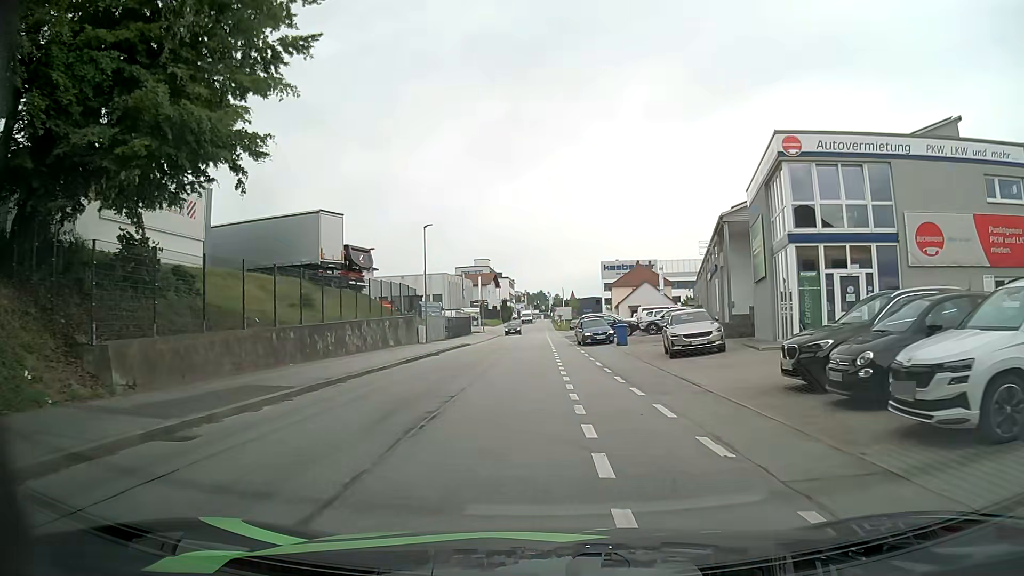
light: Day
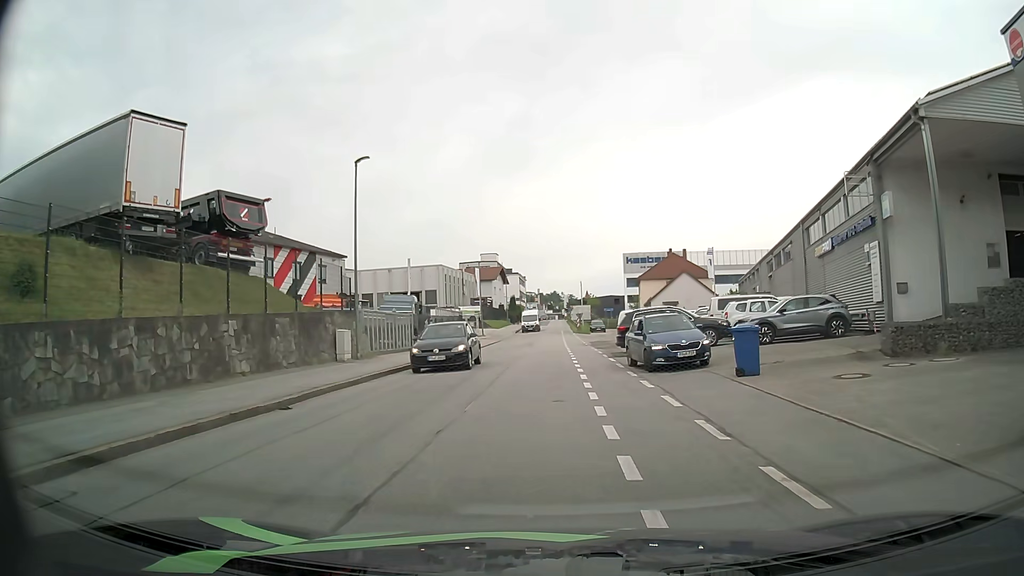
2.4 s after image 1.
(0.0, +19.7) m; -1°
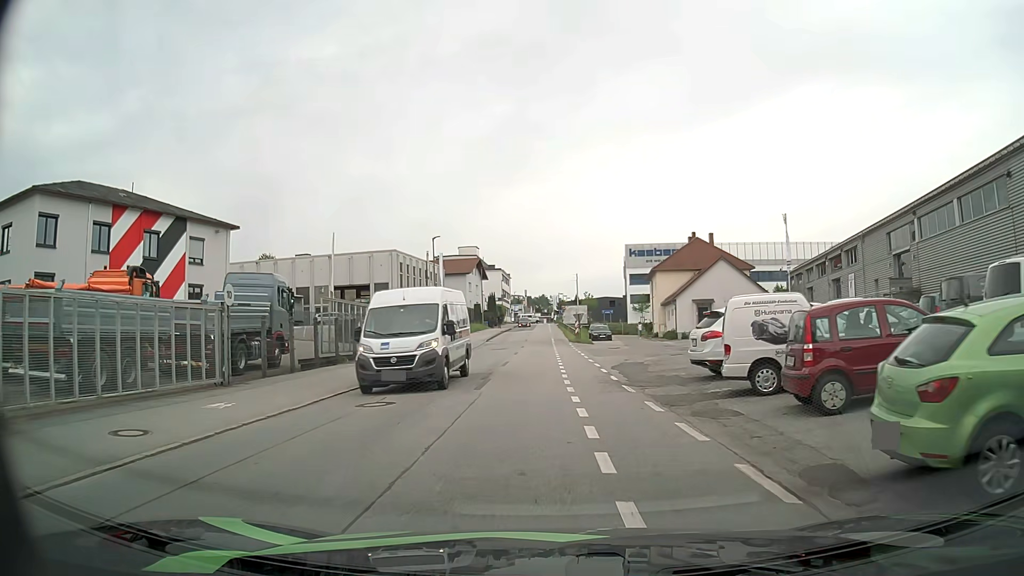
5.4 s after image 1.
(+0.2, +23.5) m; +1°
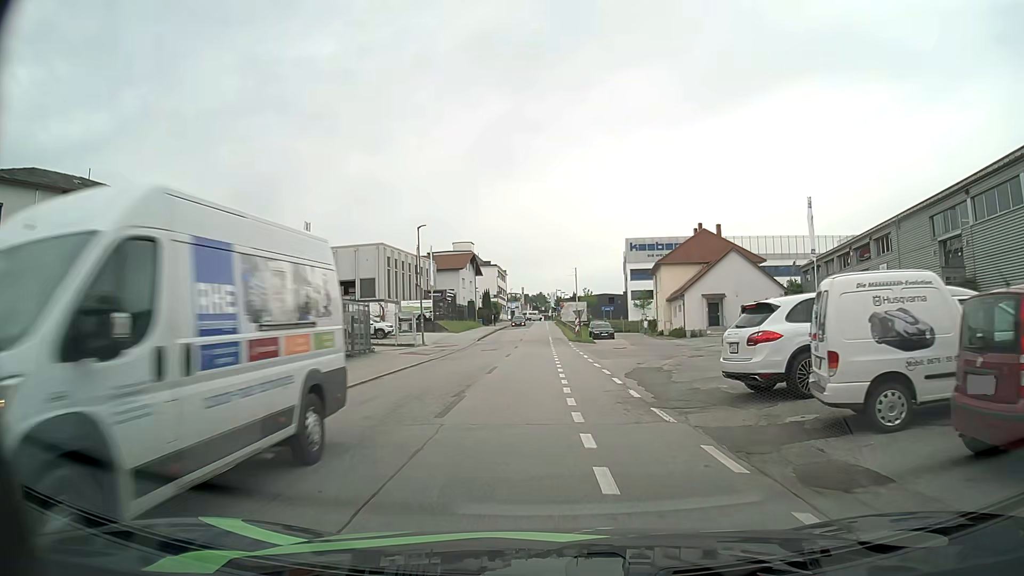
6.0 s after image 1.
(0.0, +4.9) m; 0°
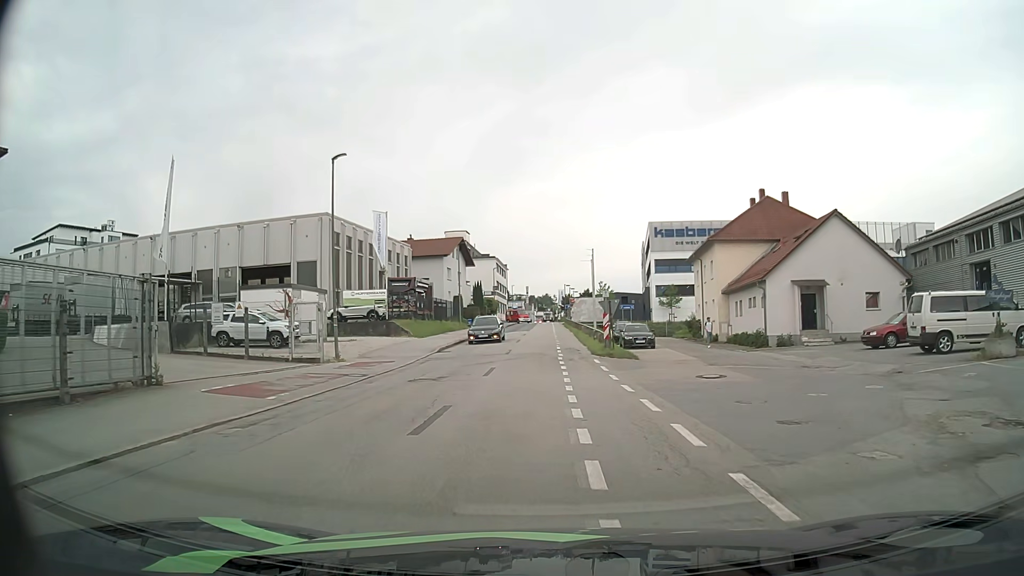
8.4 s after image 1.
(0.0, +20.2) m; -1°
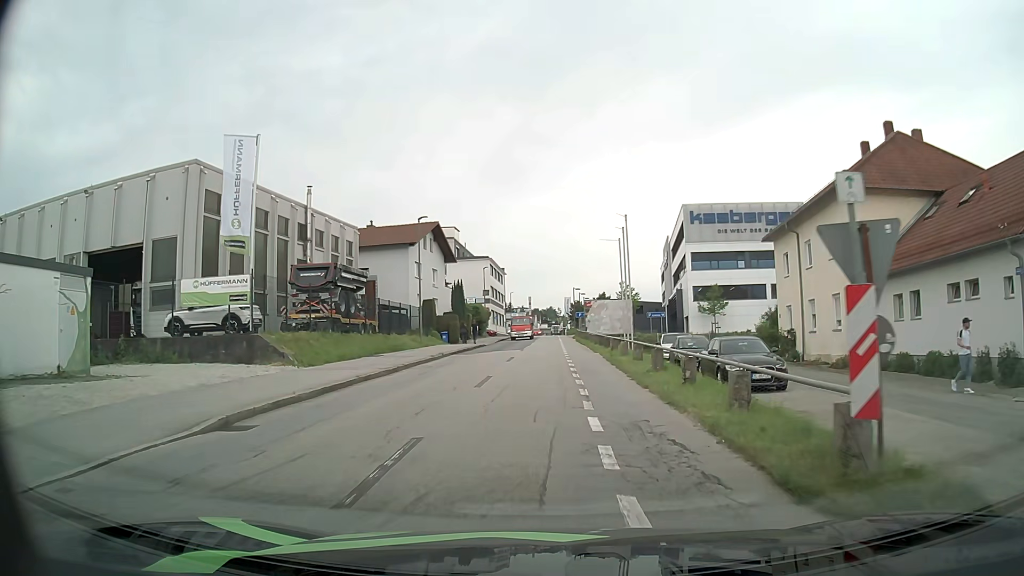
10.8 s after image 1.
(-0.1, +21.7) m; 0°
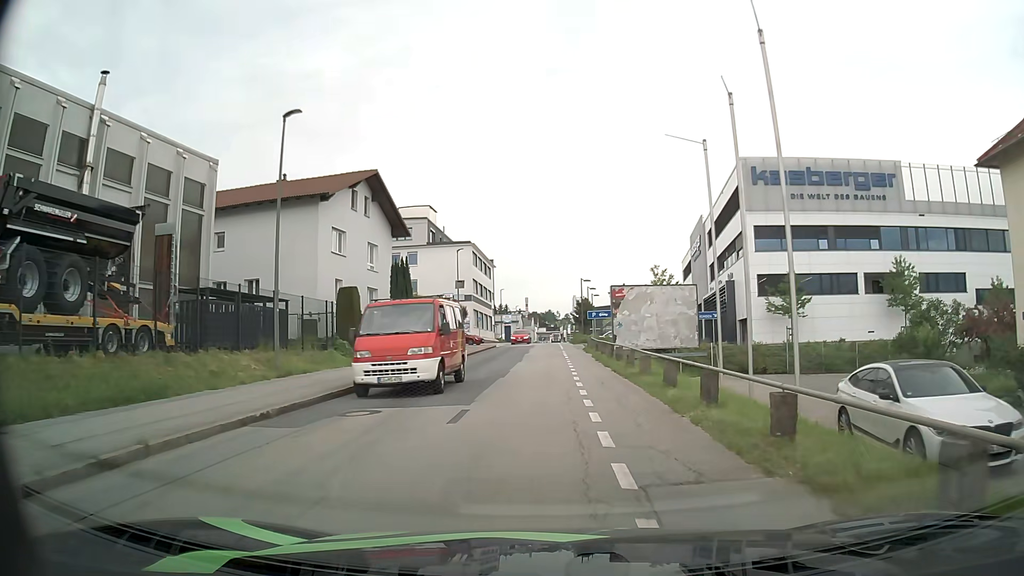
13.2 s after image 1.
(0.0, +22.8) m; 0°
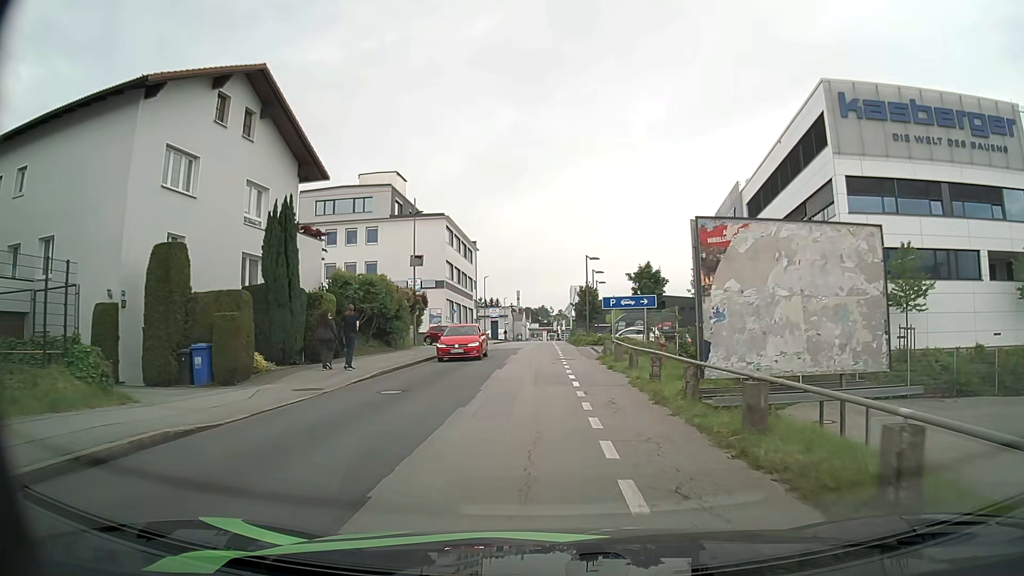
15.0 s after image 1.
(+0.1, +17.0) m; 0°
(0, +10) (0, +20) (0, +30) (+1, +40) (+1, +50) (0, +60) (0, +70) (0, +80) (+1, +90) (+1, +100) m
